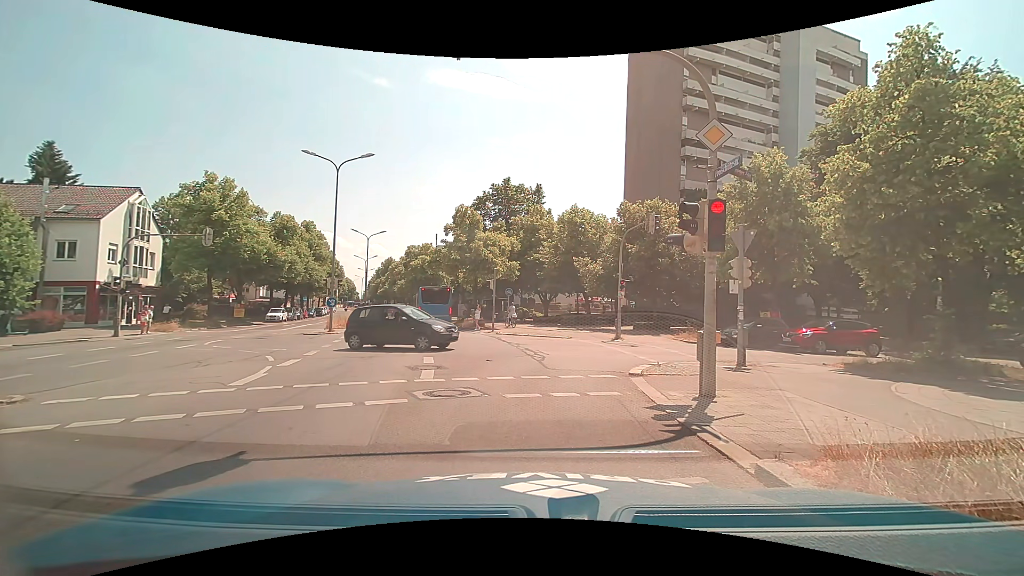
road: secondary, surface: asphalt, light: Day
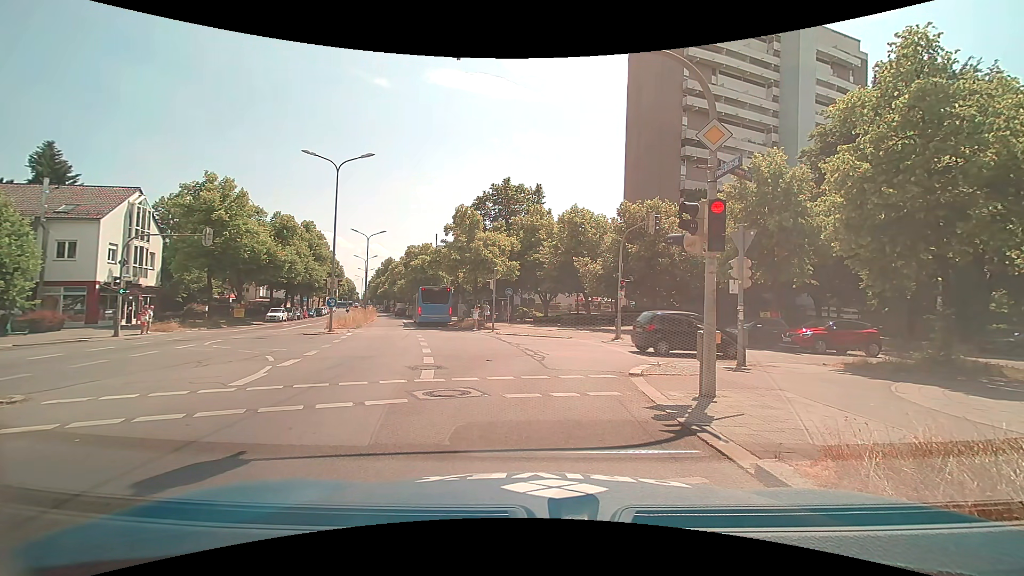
(0.0, 0.0) m; 0°
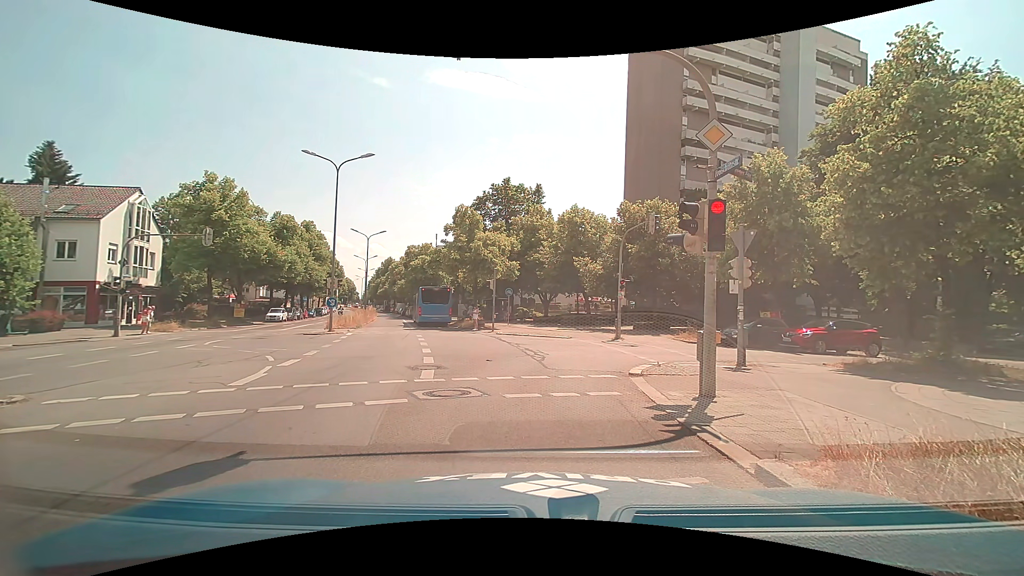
(0.0, 0.0) m; 0°
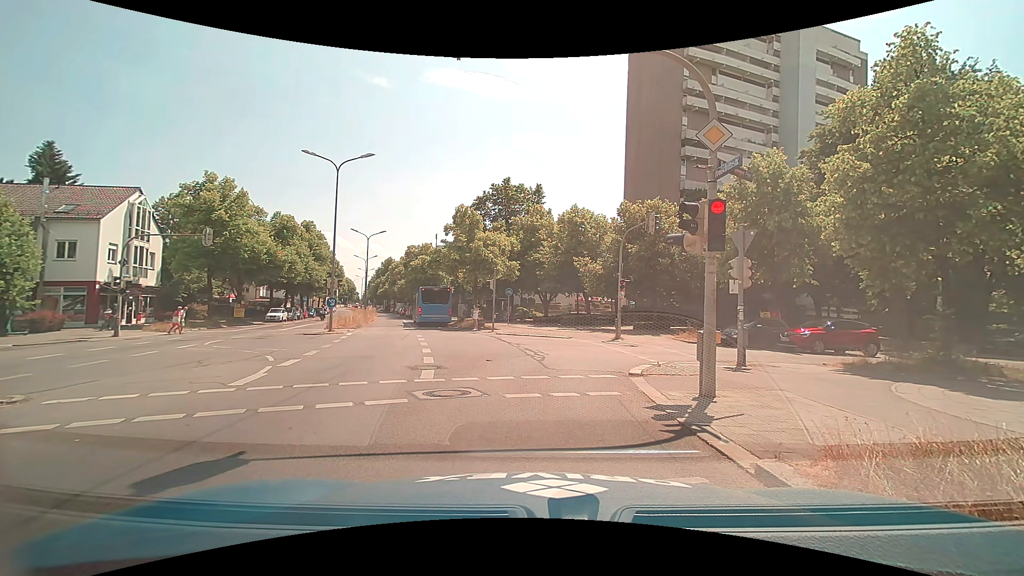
(0.0, 0.0) m; 0°
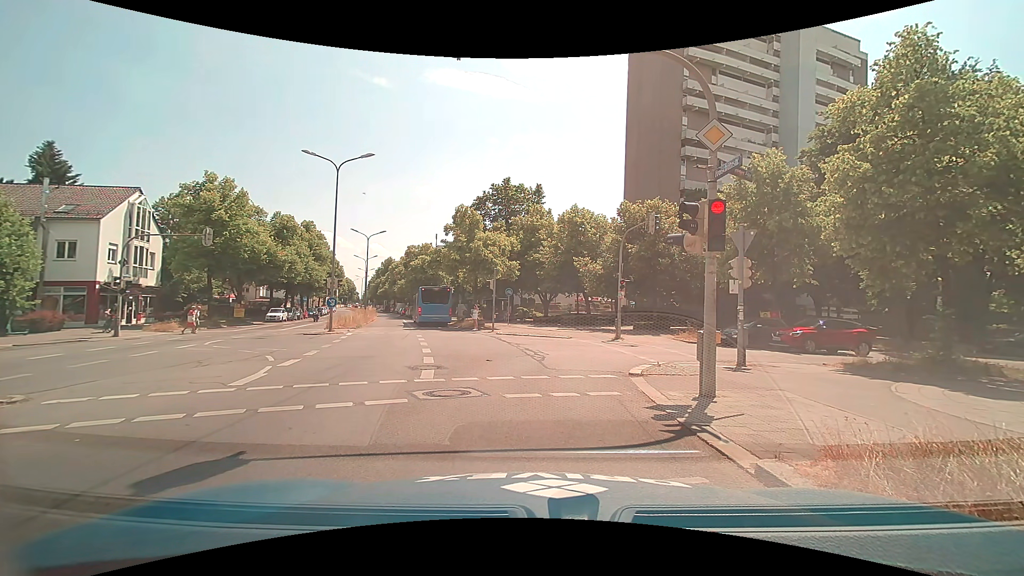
(0.0, 0.0) m; 0°
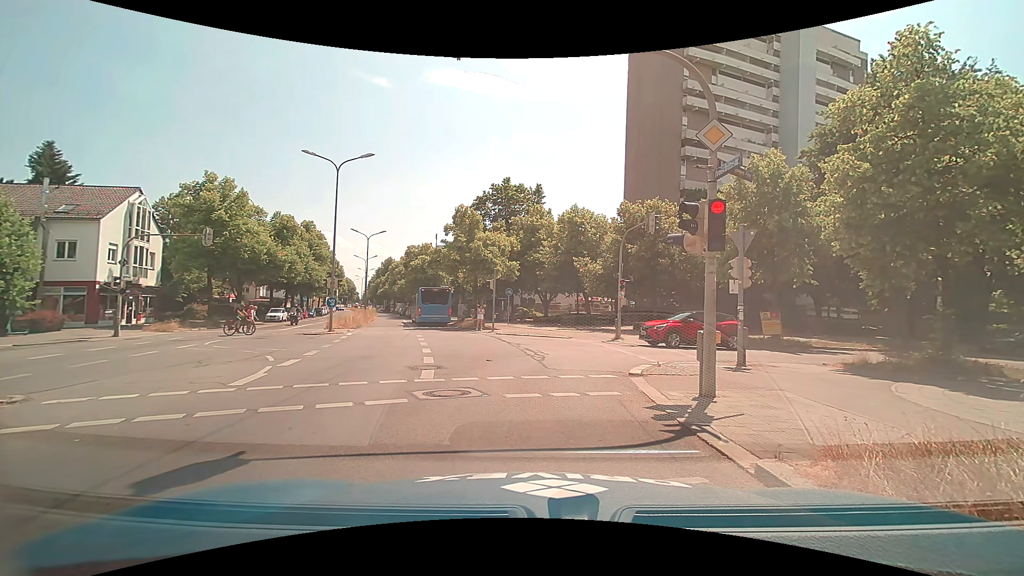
(0.0, 0.0) m; 0°
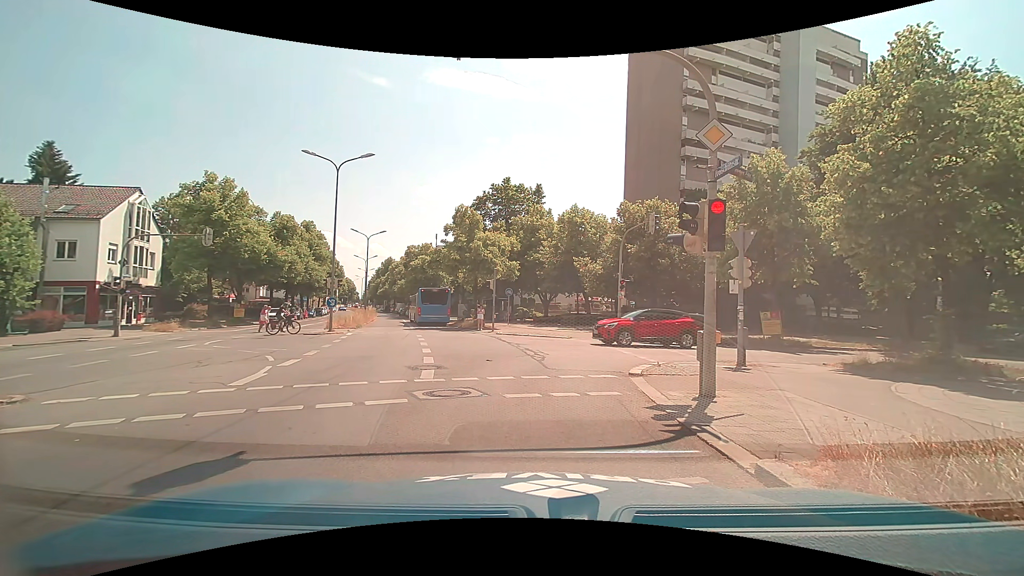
(0.0, 0.0) m; 0°
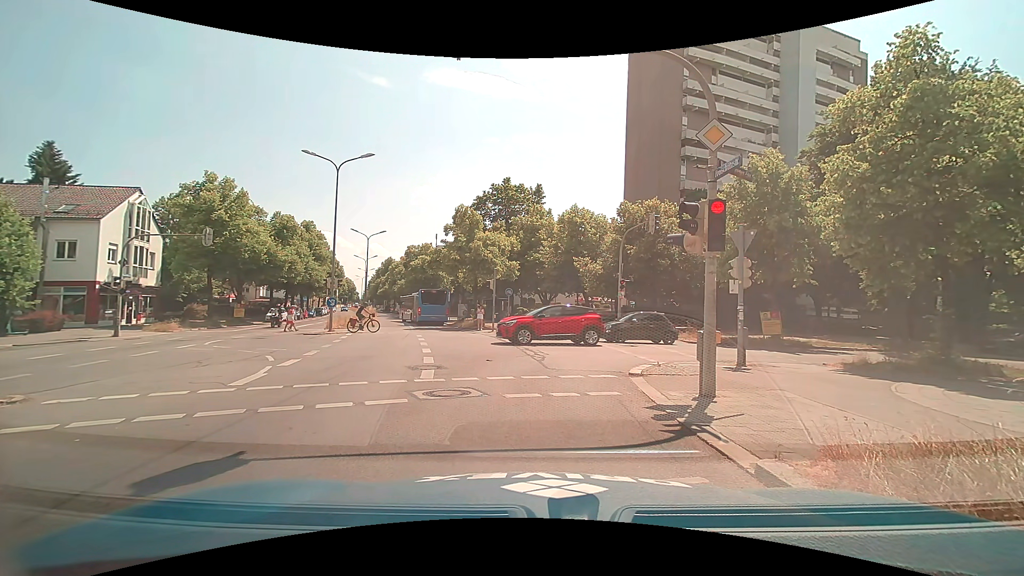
(0.0, 0.0) m; 0°
